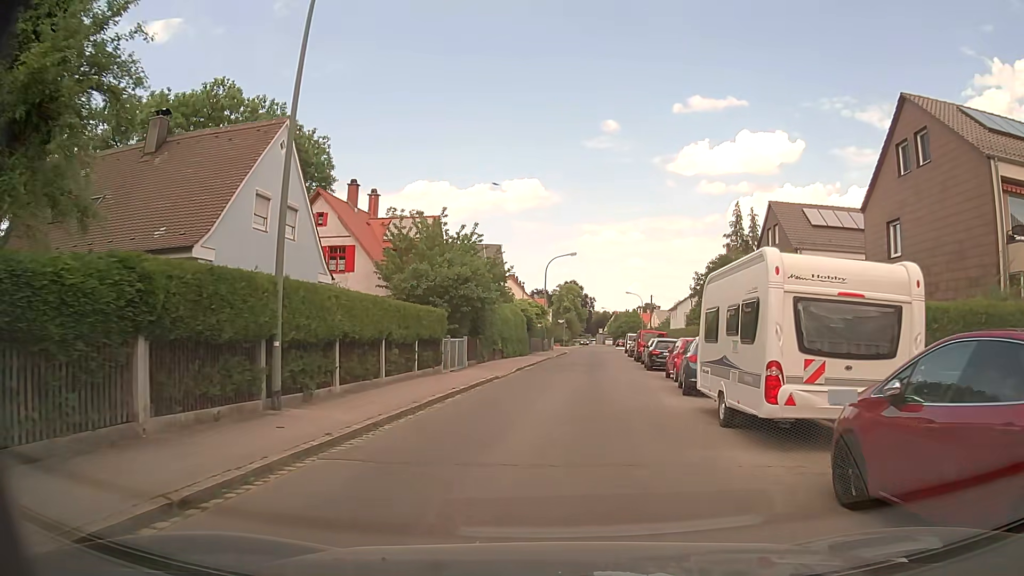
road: unclassified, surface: asphalt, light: Day
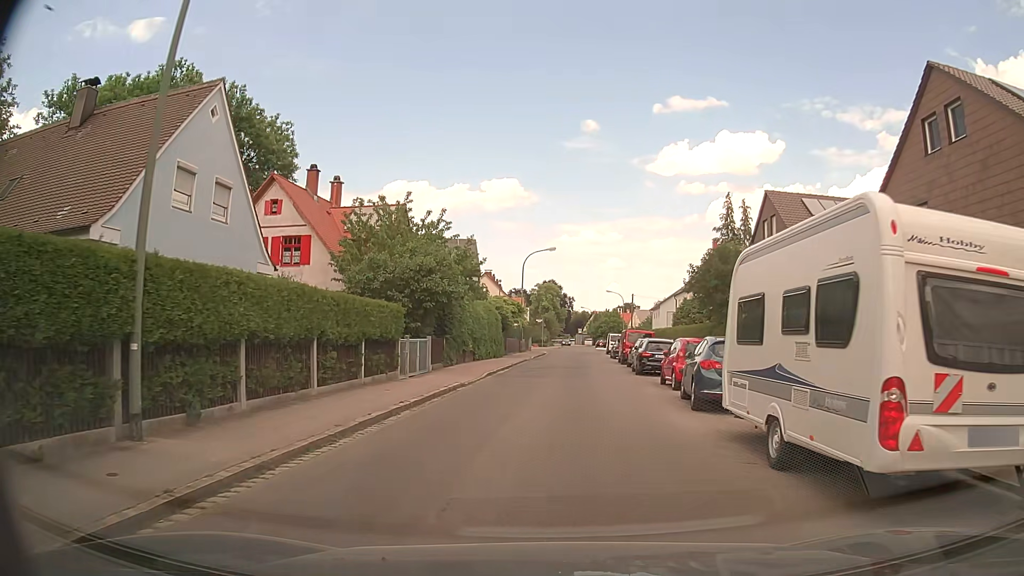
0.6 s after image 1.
(+0.1, +3.5) m; +2°
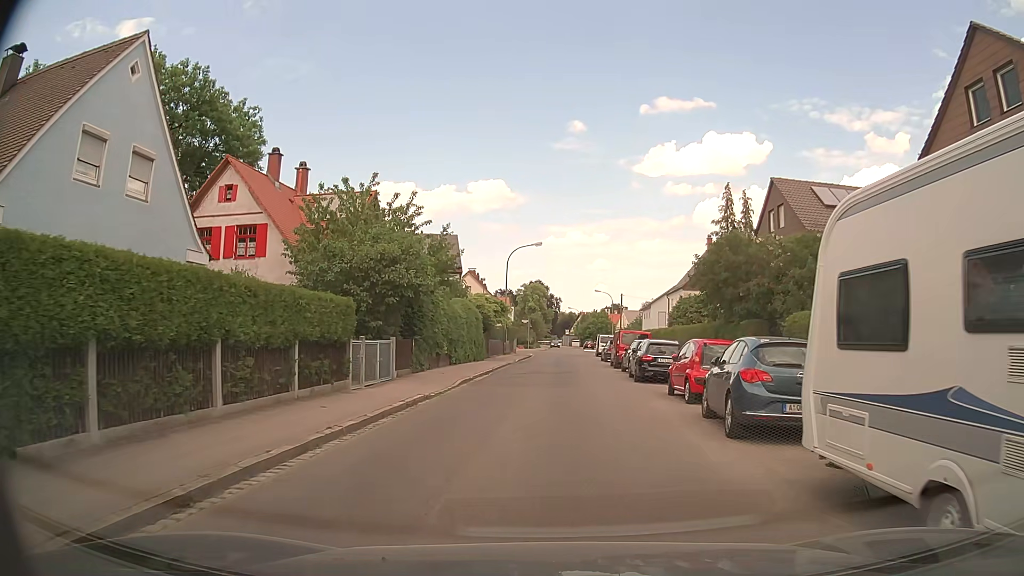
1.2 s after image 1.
(+0.1, +3.7) m; +1°
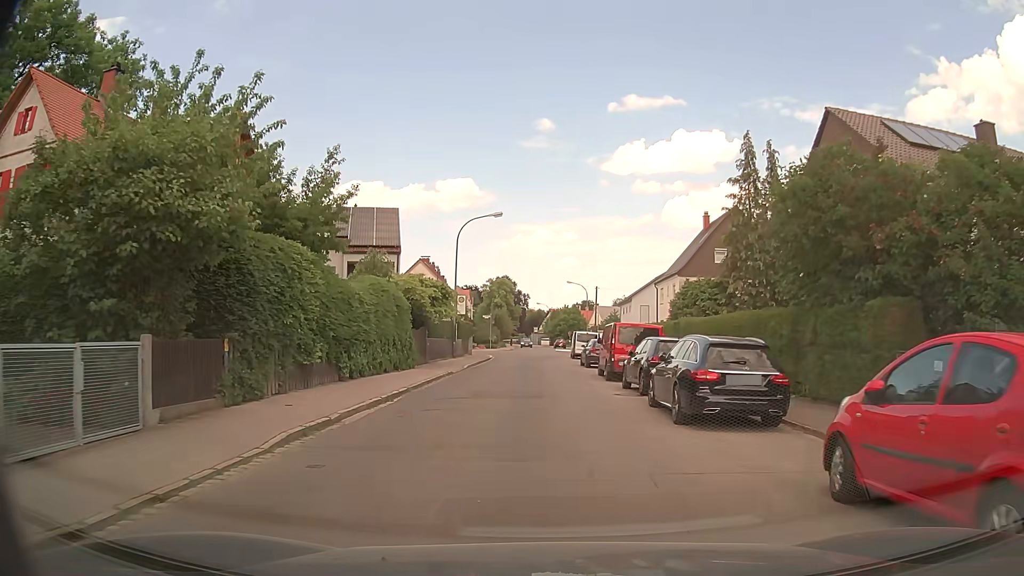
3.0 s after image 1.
(+0.3, +12.2) m; +2°
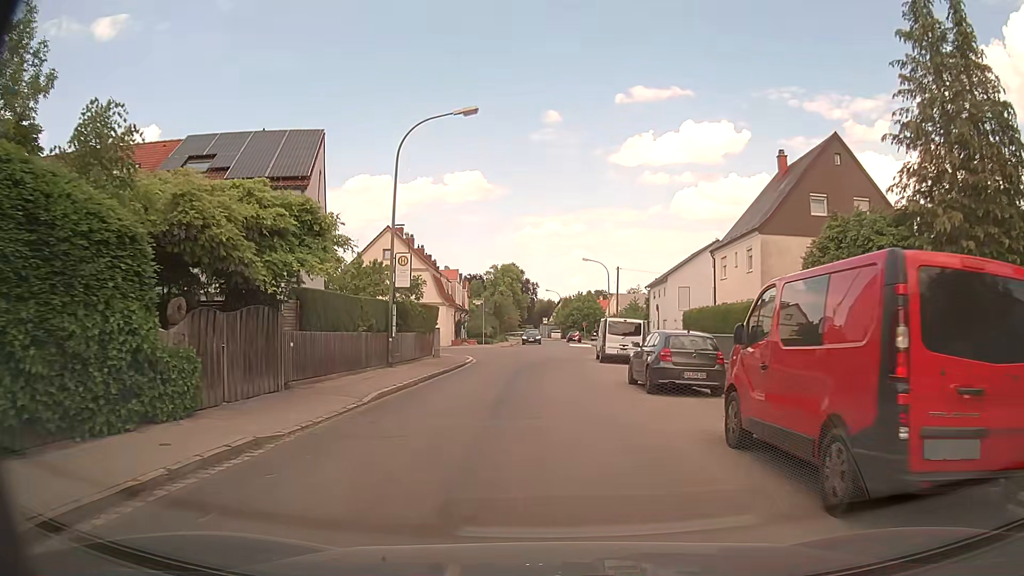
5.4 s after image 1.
(+0.2, +18.3) m; +1°
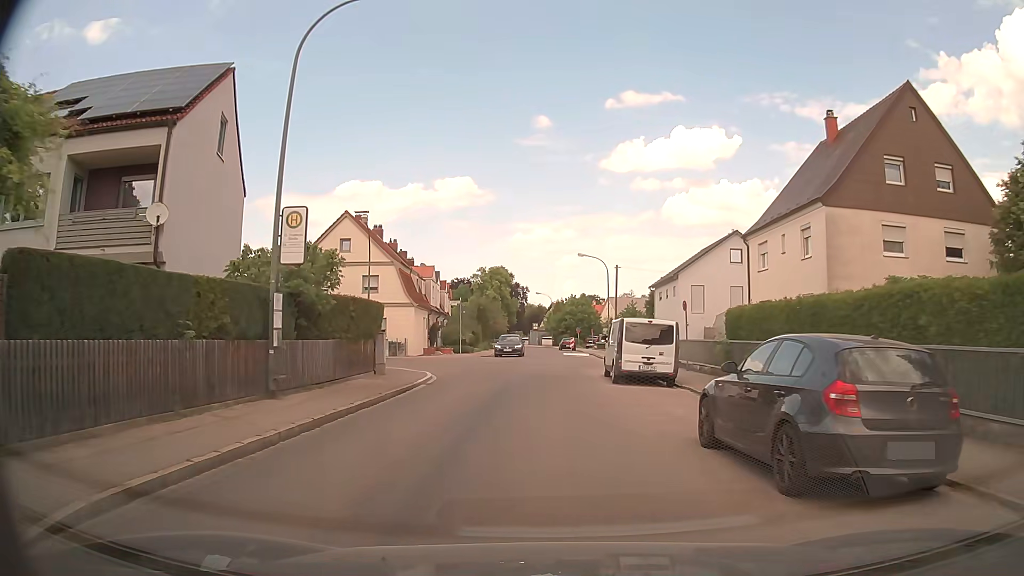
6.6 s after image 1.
(-0.1, +9.2) m; 0°
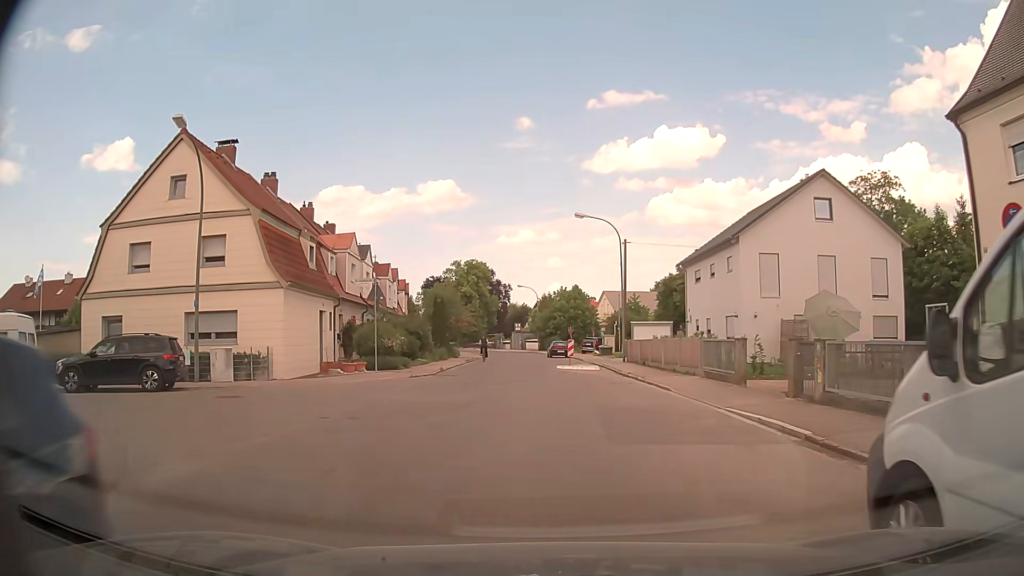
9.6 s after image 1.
(+0.2, +20.2) m; +1°
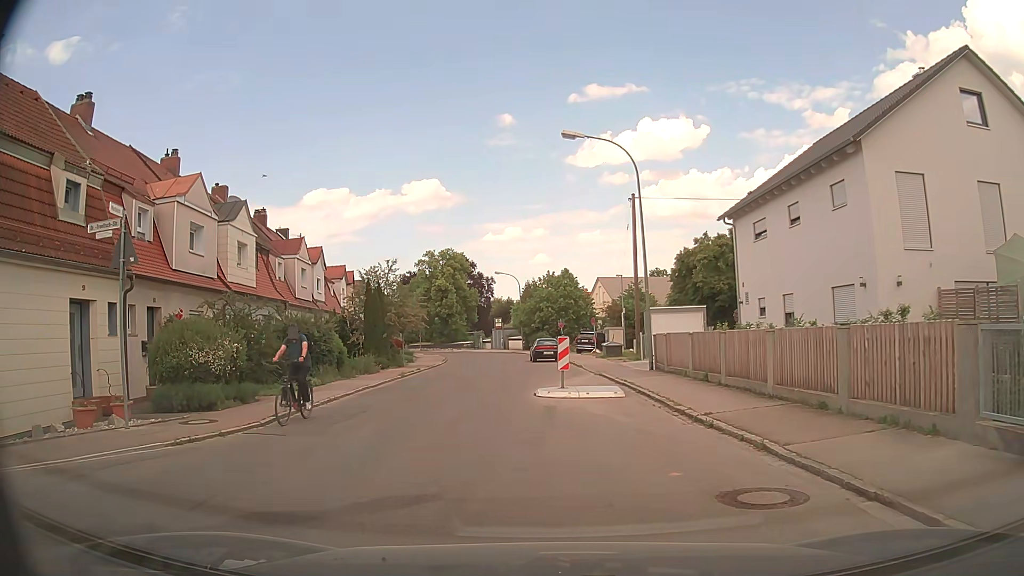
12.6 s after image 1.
(+0.4, +15.5) m; +2°
(-1, +10) (-3, +20) (-4, +30) (-4, +40) (-4, +50) (-5, +60) (-7, +70) (-9, +79) (-12, +89) (-16, +98) m
